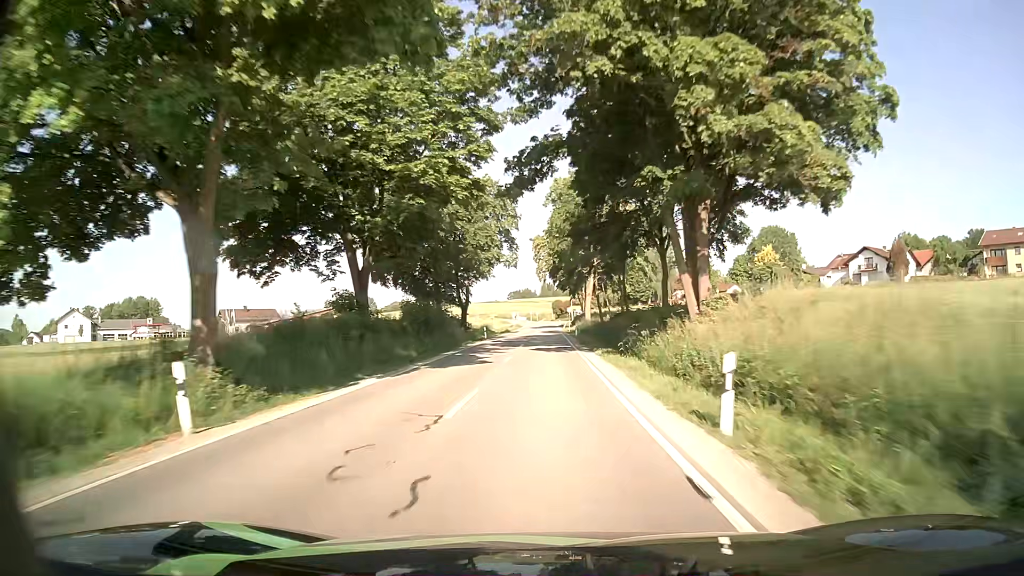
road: secondary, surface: asphalt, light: Day
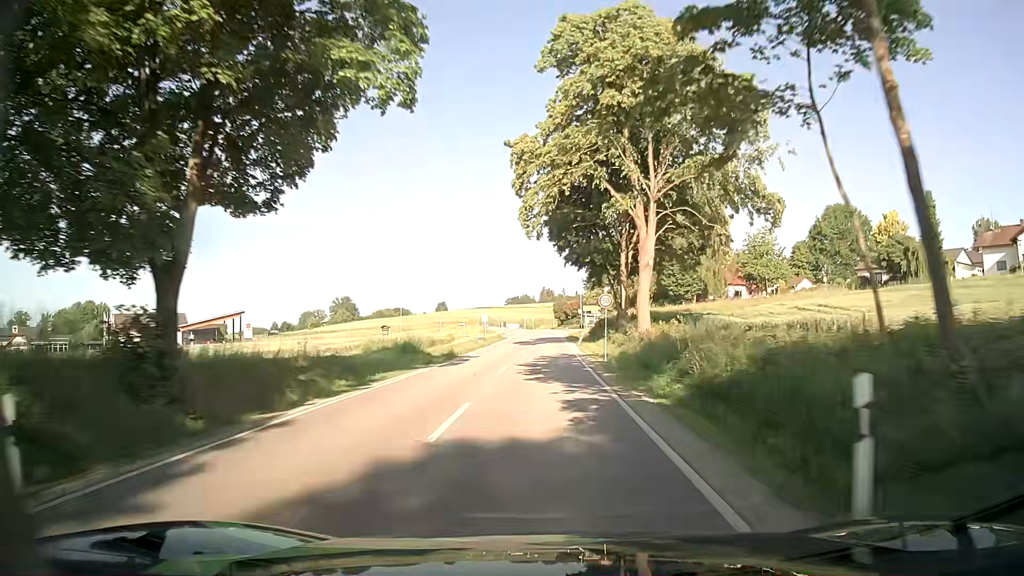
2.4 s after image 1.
(+0.1, +49.4) m; 0°
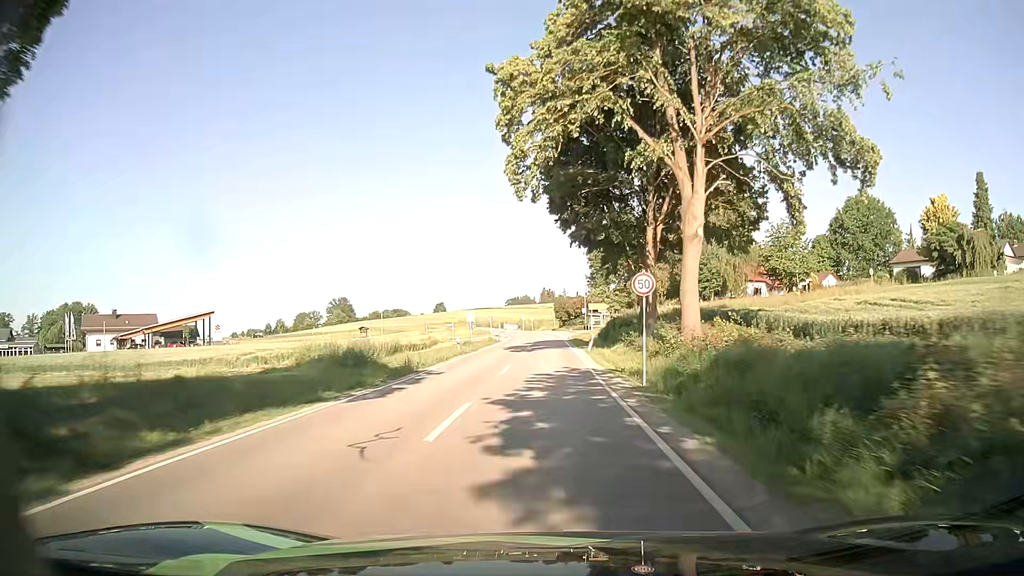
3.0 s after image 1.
(0.0, +11.6) m; 0°
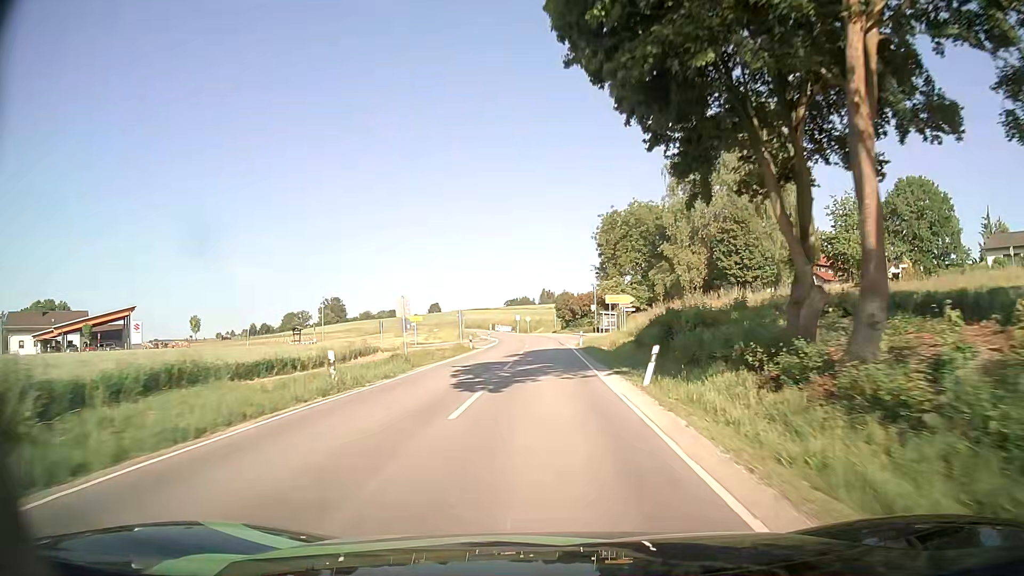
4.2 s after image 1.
(0.0, +22.8) m; 0°
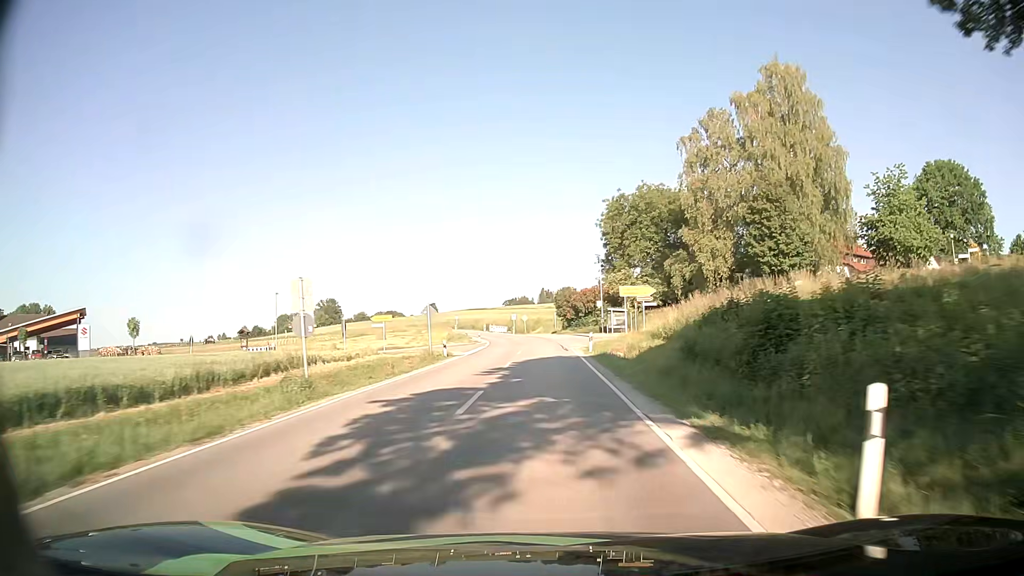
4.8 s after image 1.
(0.0, +11.2) m; 0°
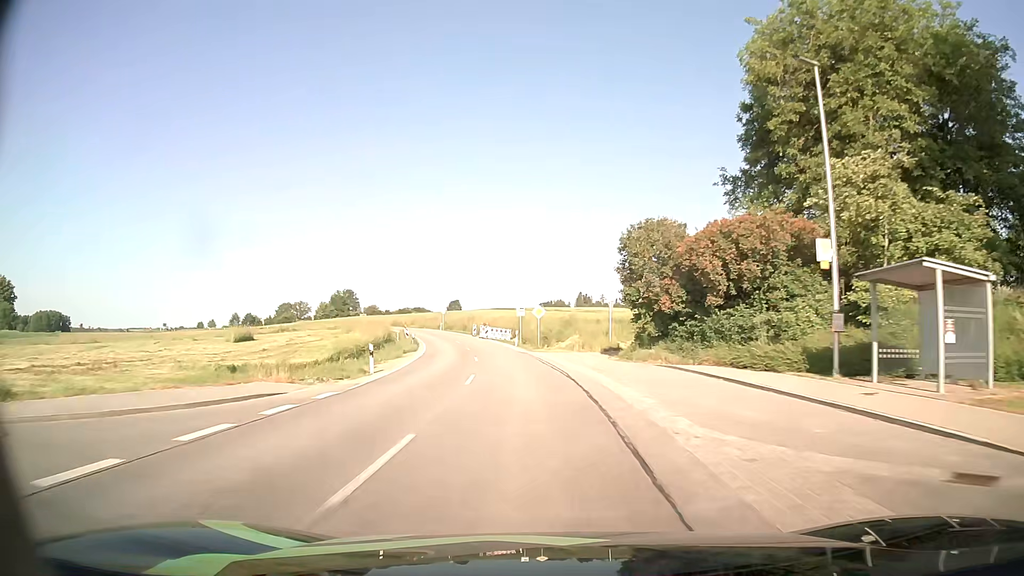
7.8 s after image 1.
(-0.3, +54.2) m; -3°
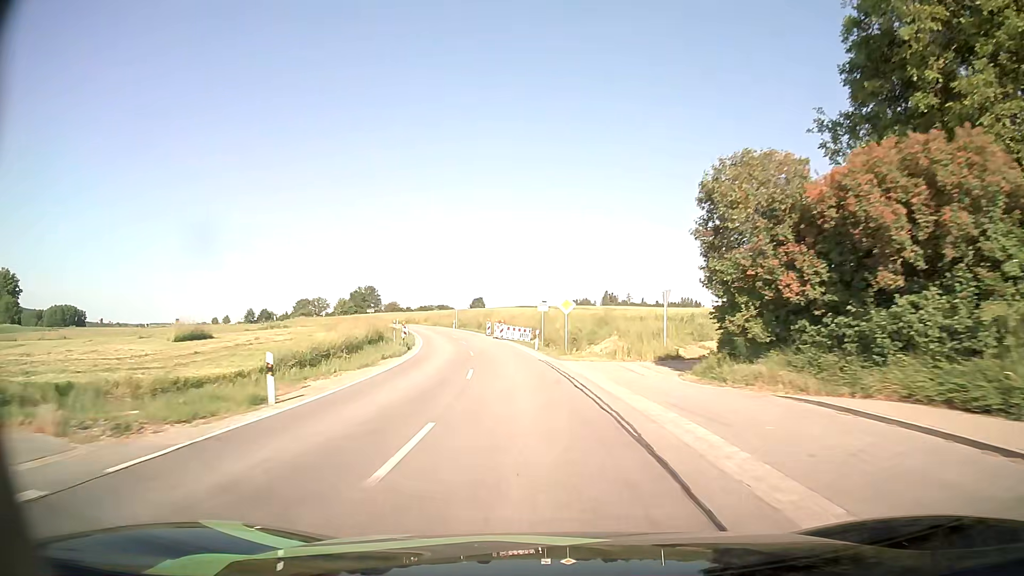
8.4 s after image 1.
(-0.2, +10.8) m; -2°
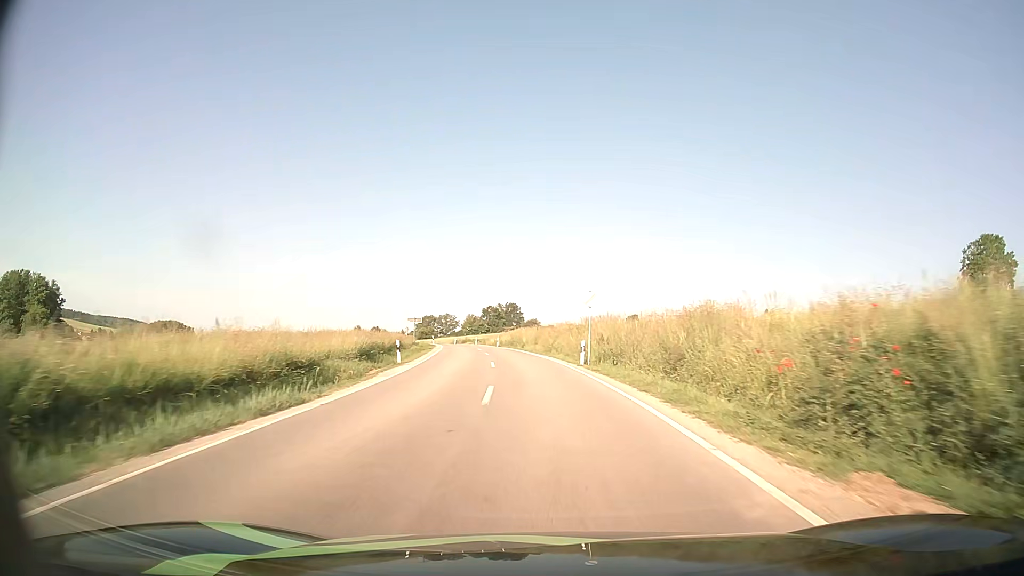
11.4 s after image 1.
(-6.4, +54.9) m; -13°
(0, +10) (-1, +20) (-1, +30) (-2, +40) (-4, +50) (-5, +60) (-7, +70) (-9, +79) (-11, +89) (-14, +99) m
